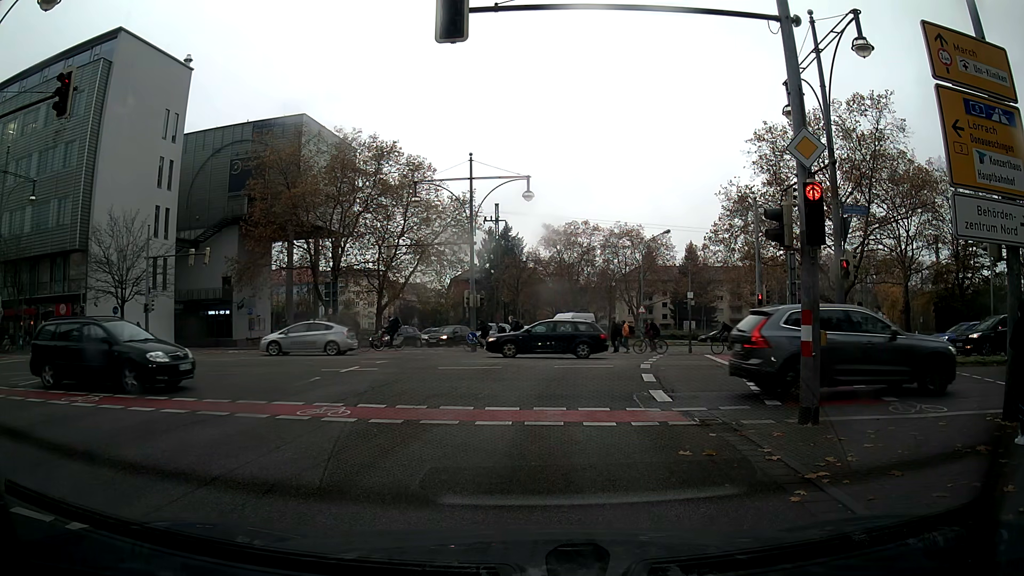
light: Day
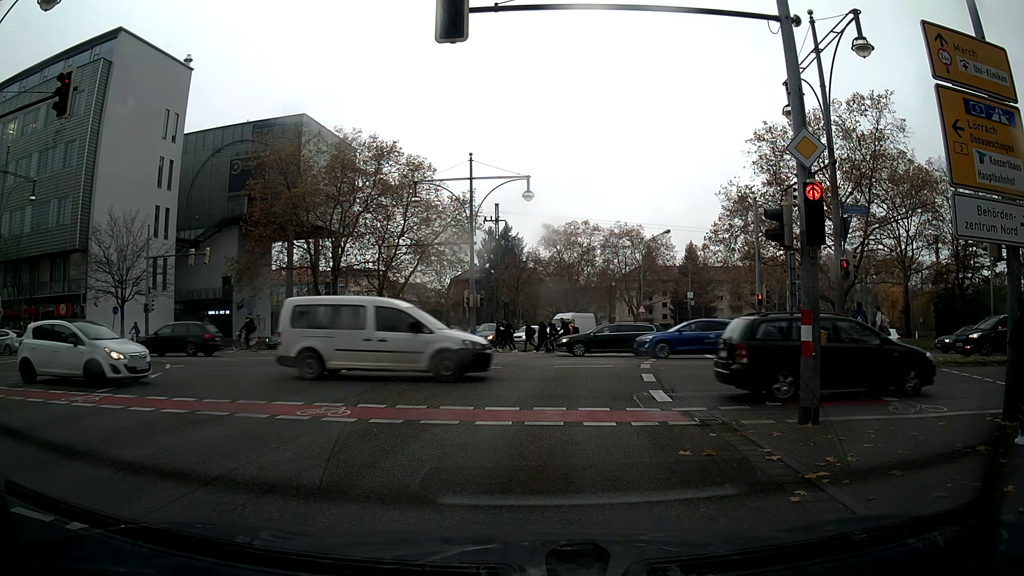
(0.0, 0.0) m; 0°
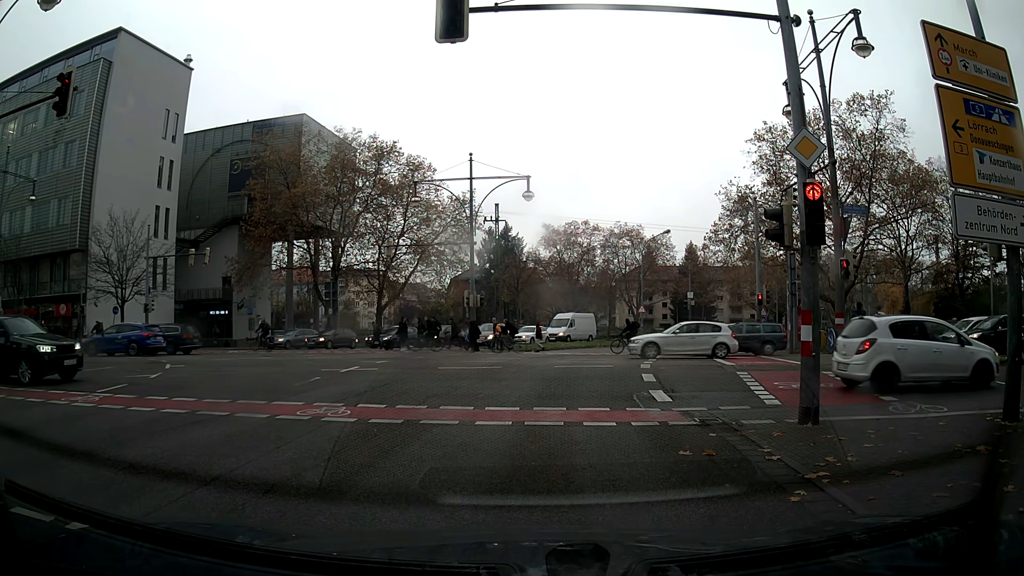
(0.0, 0.0) m; 0°
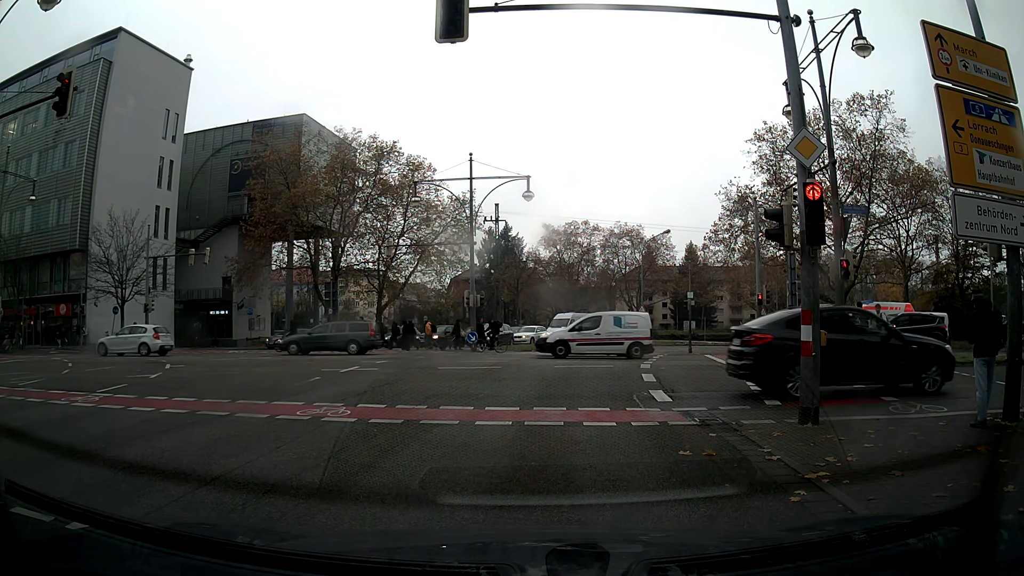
(0.0, 0.0) m; 0°
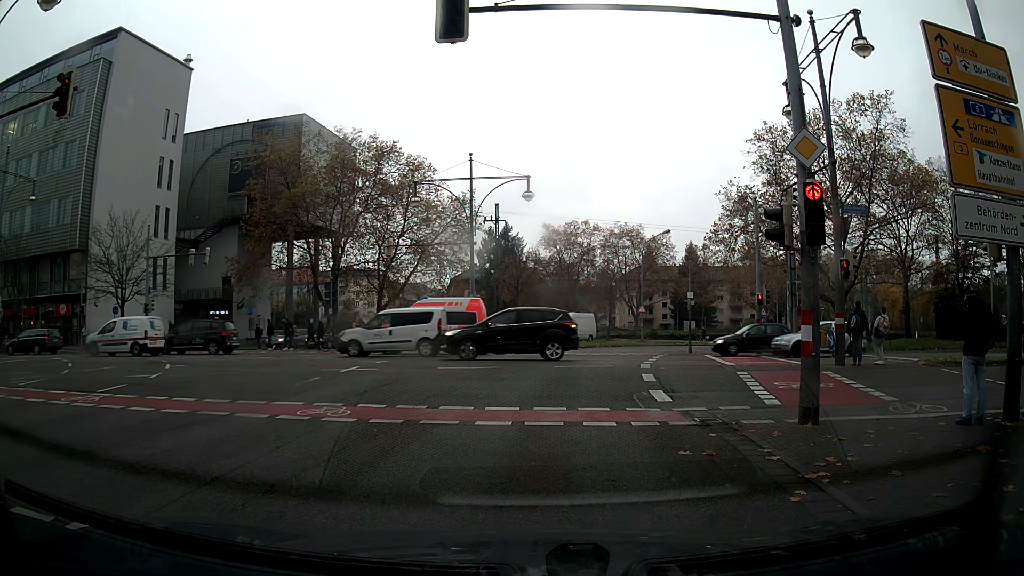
(0.0, 0.0) m; 0°
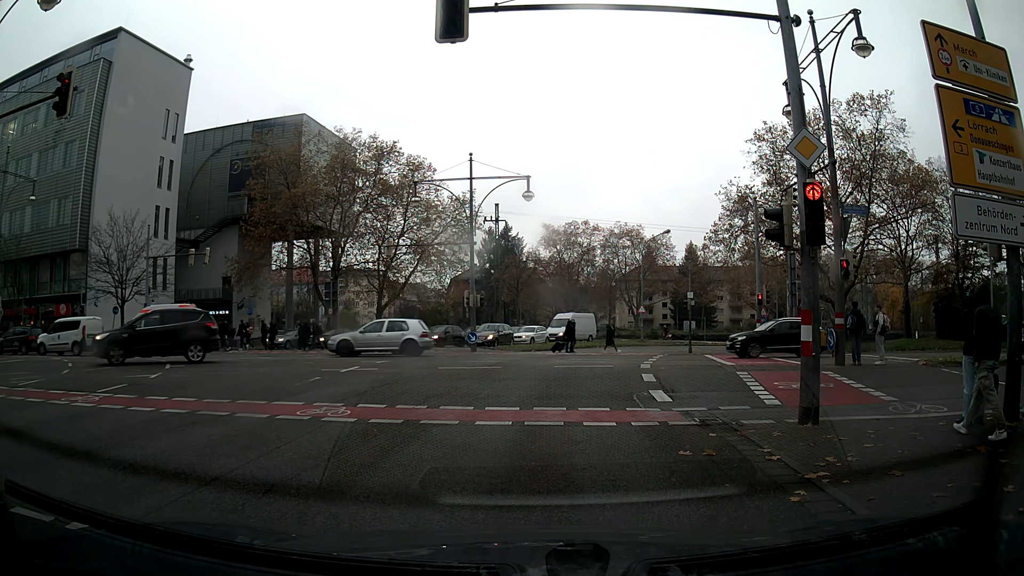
(0.0, 0.0) m; 0°
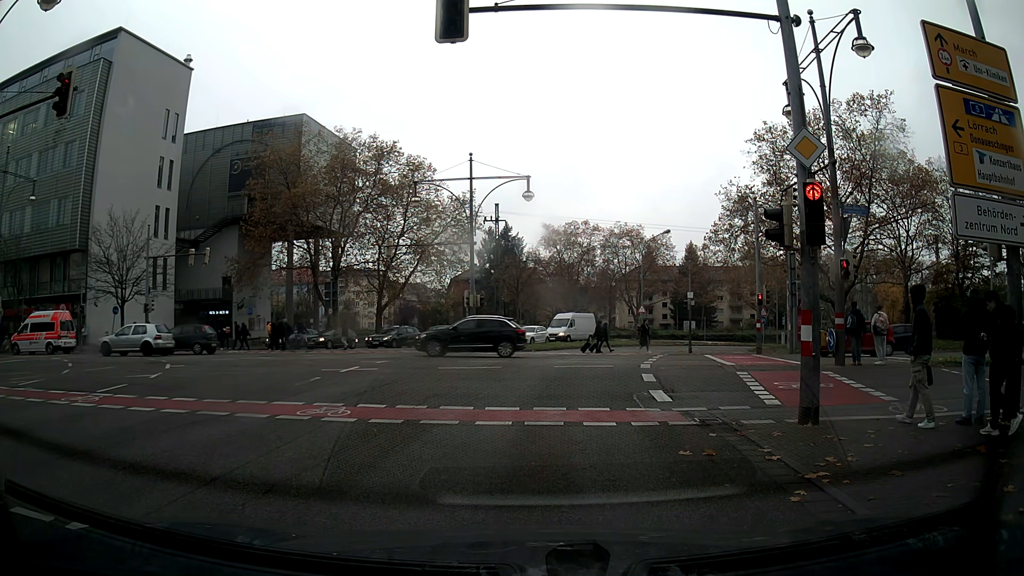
(0.0, 0.0) m; 0°
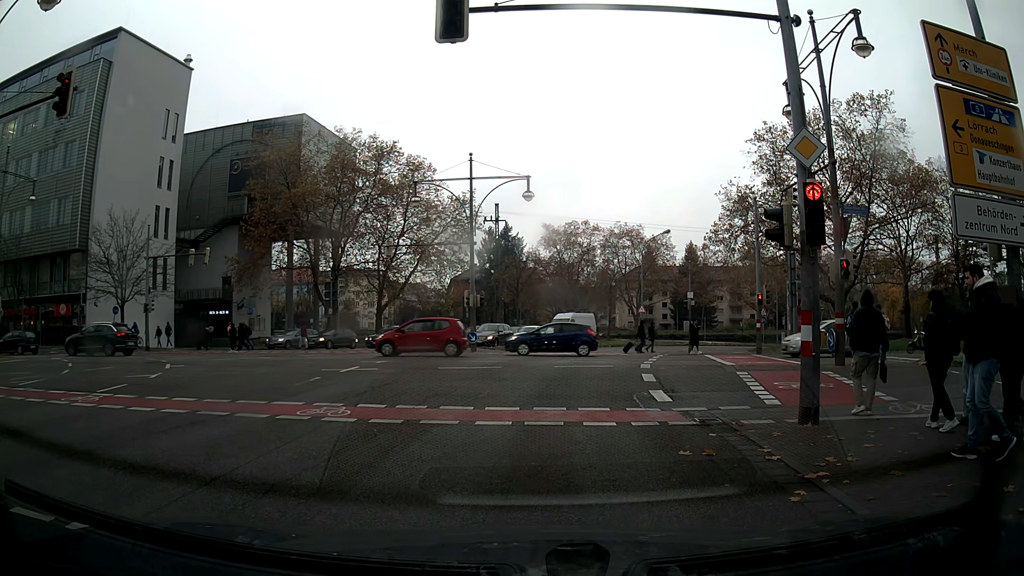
(0.0, 0.0) m; 0°
